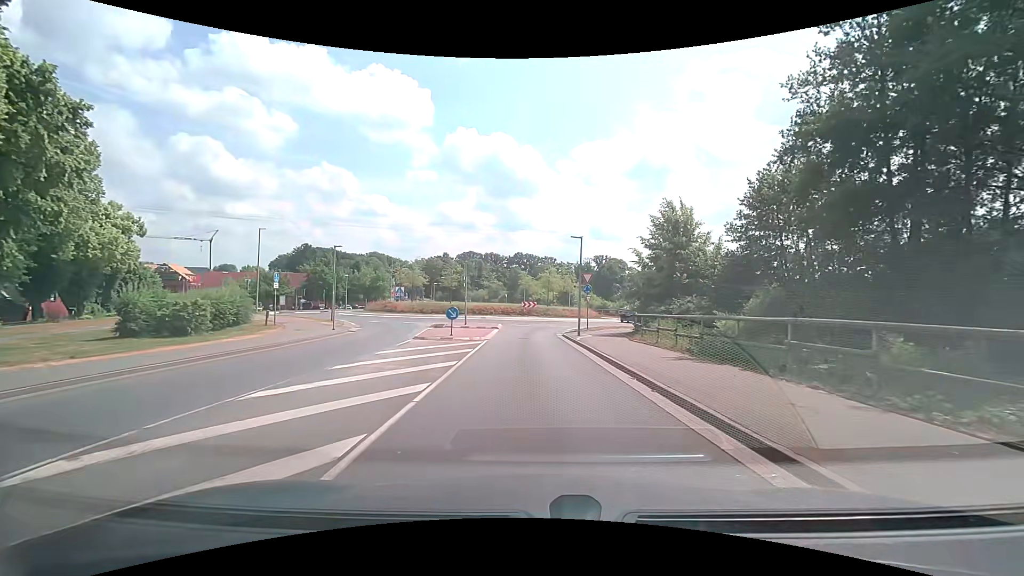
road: secondary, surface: asphalt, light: Day
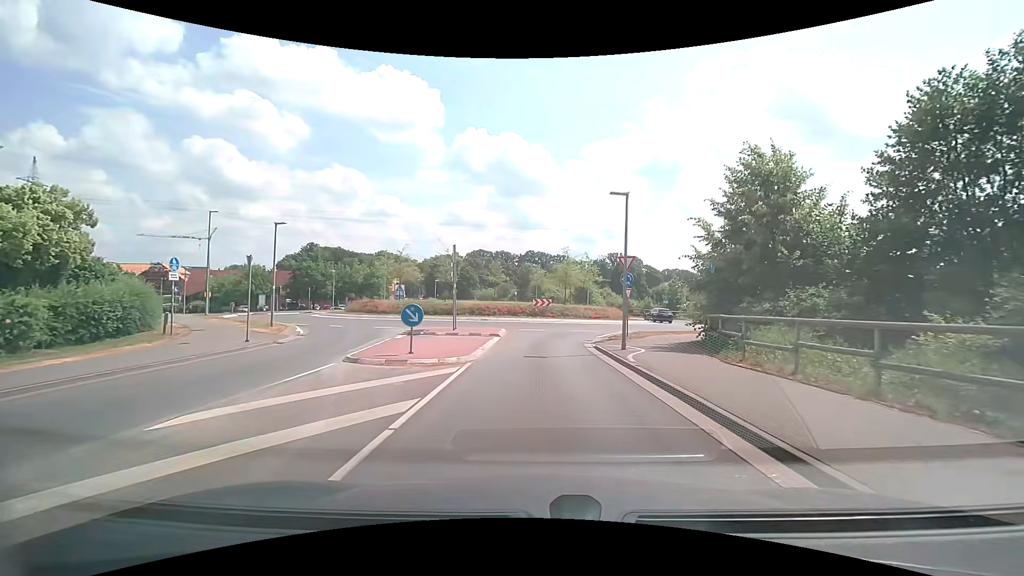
(-0.3, +9.6) m; -2°
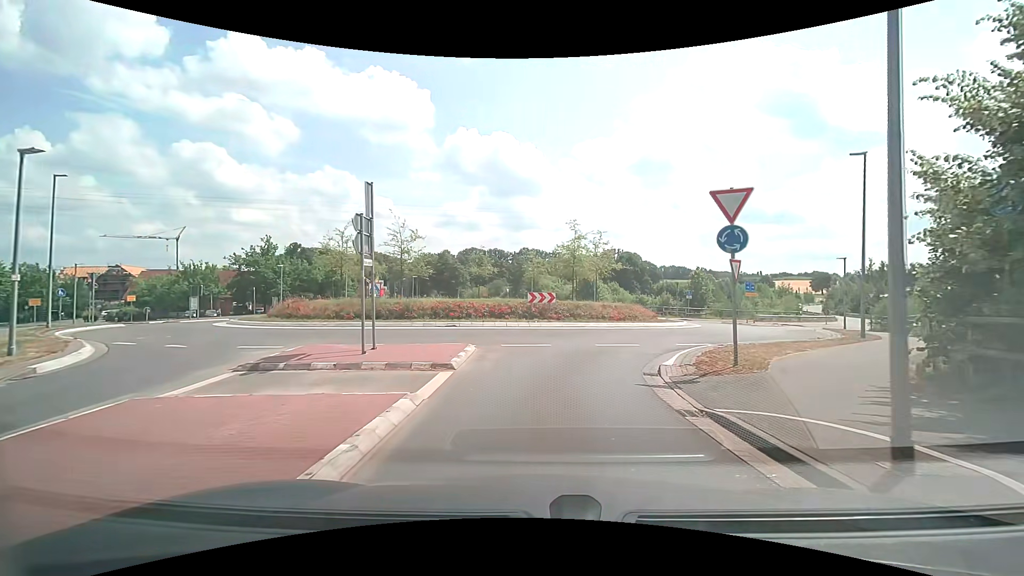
(+0.1, +12.2) m; +1°
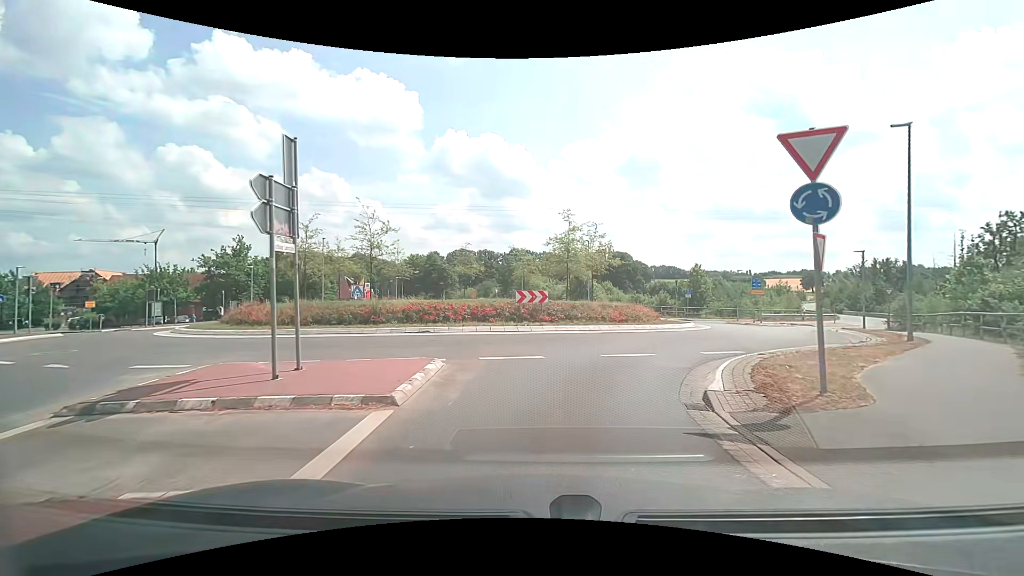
(0.0, +3.5) m; +1°
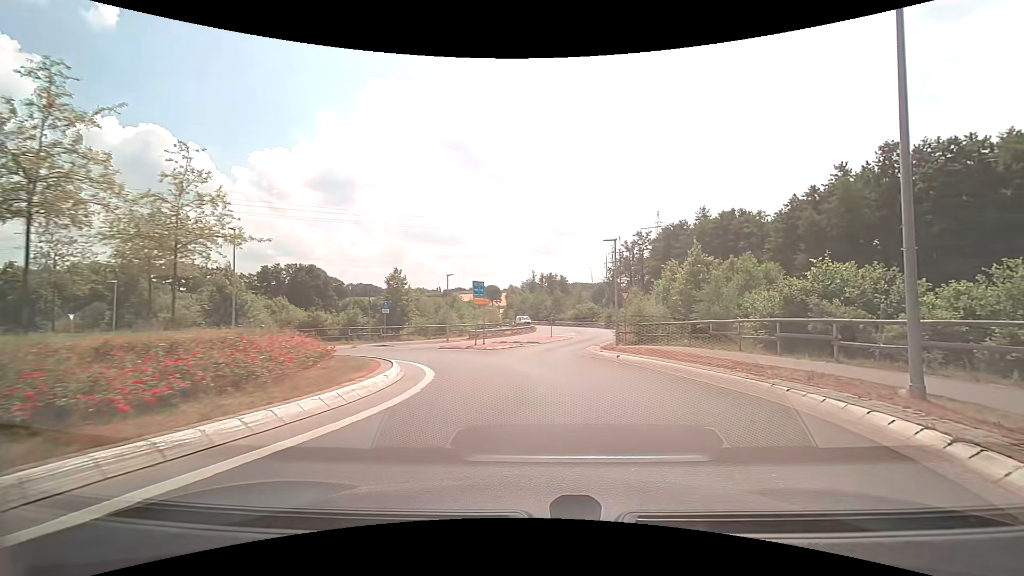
(+3.5, +16.3) m; +33°
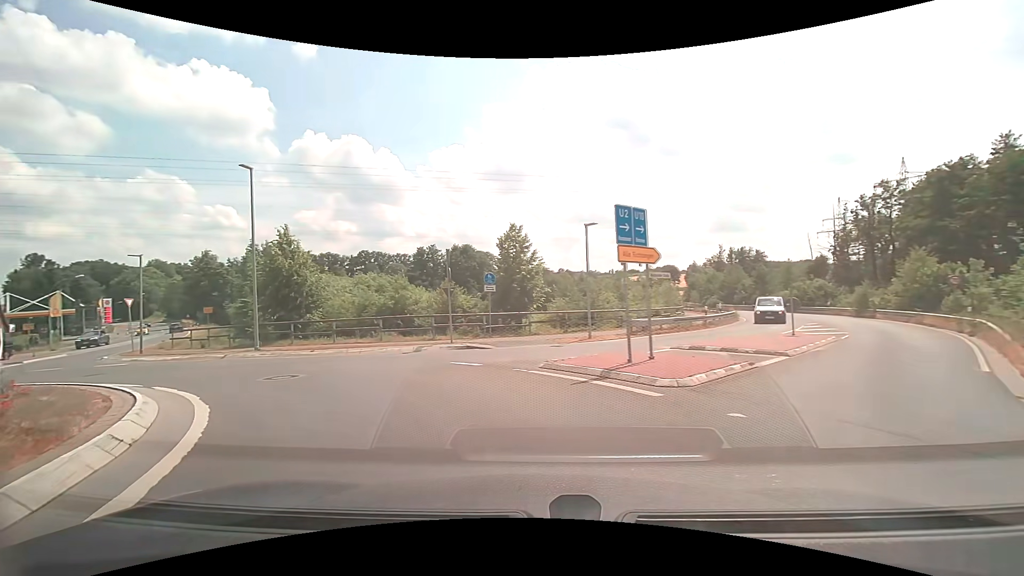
(-0.8, +16.7) m; -20°
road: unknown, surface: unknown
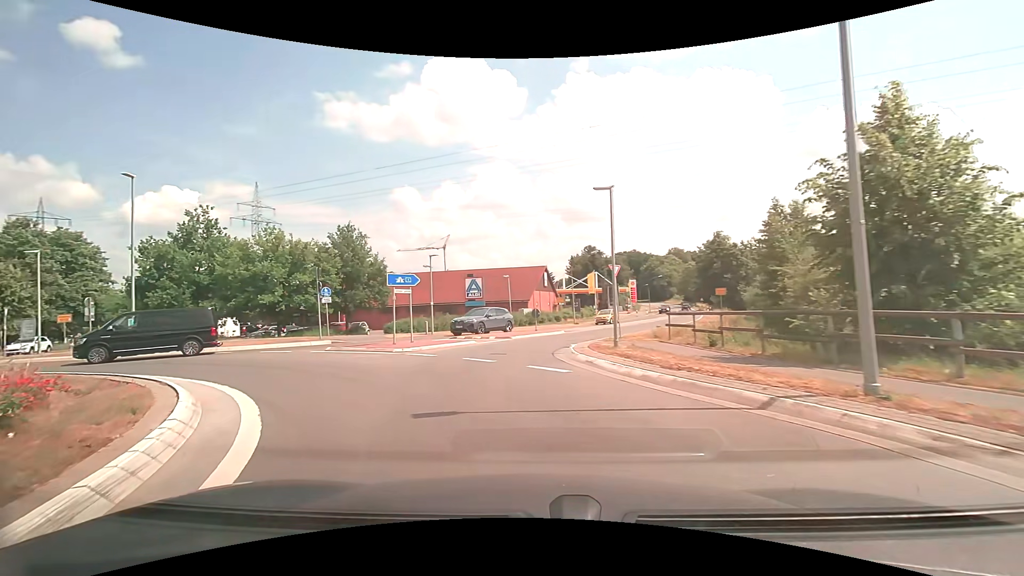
(-7.8, +14.7) m; -54°
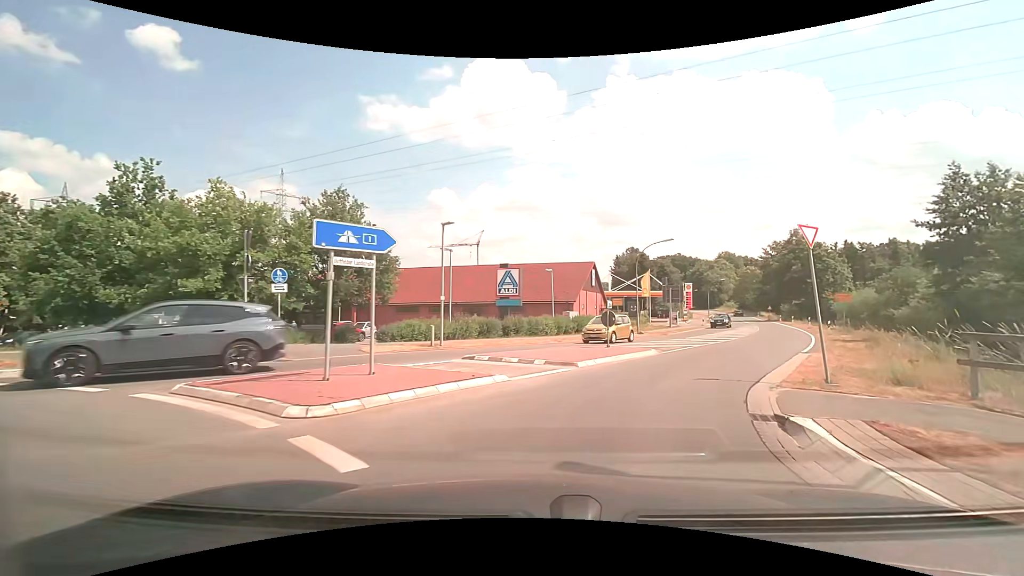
(-1.3, +11.7) m; -4°
(+1, +10) (+6, +19) (+11, +27) (+16, +36) (+20, +45) (+24, +54) (+28, +64) (+32, +73) (+35, +82) (+38, +92) m
